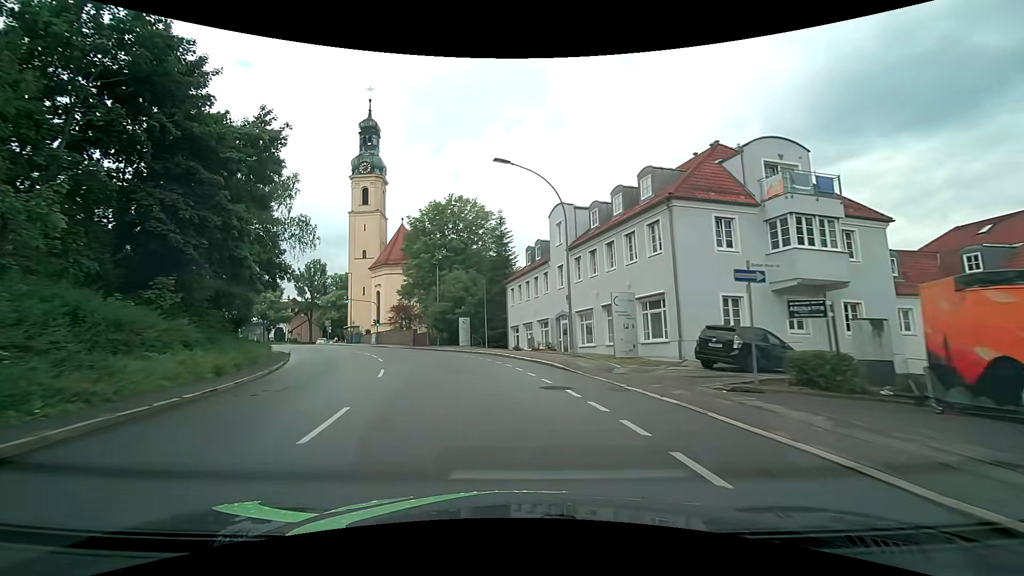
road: tertiary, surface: asphalt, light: Day
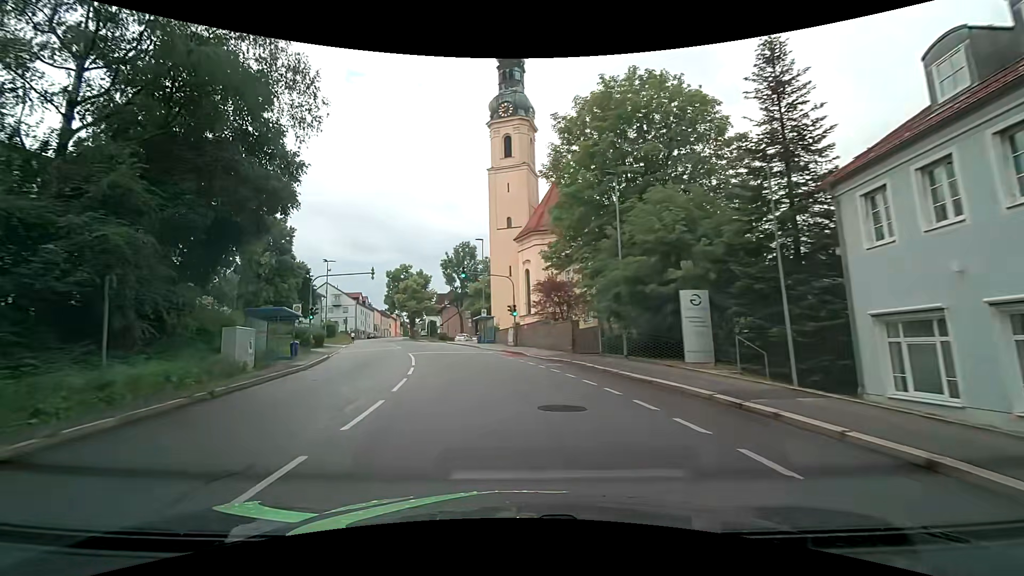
(-4.4, +27.3) m; -18°
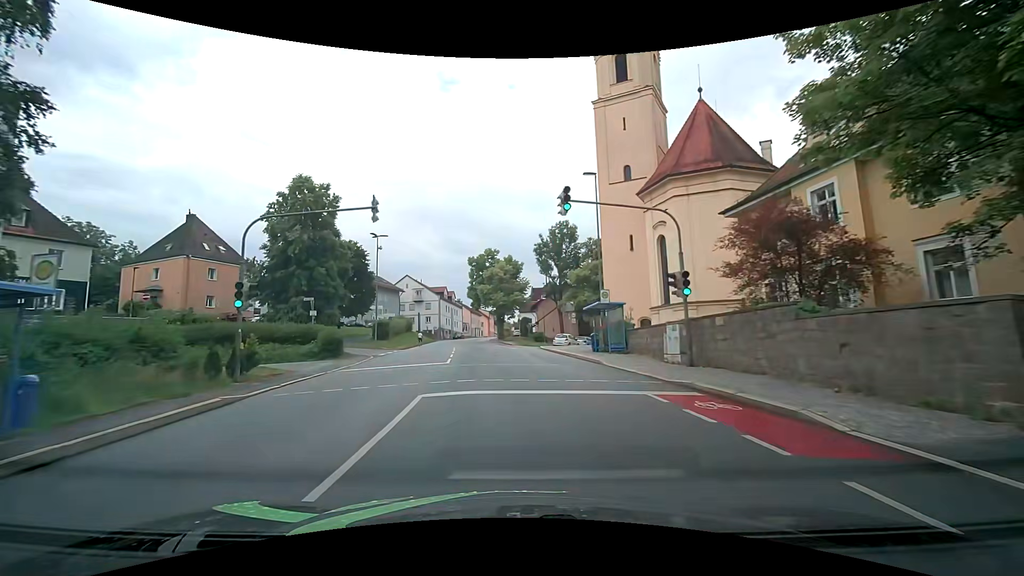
(-2.5, +20.4) m; -12°
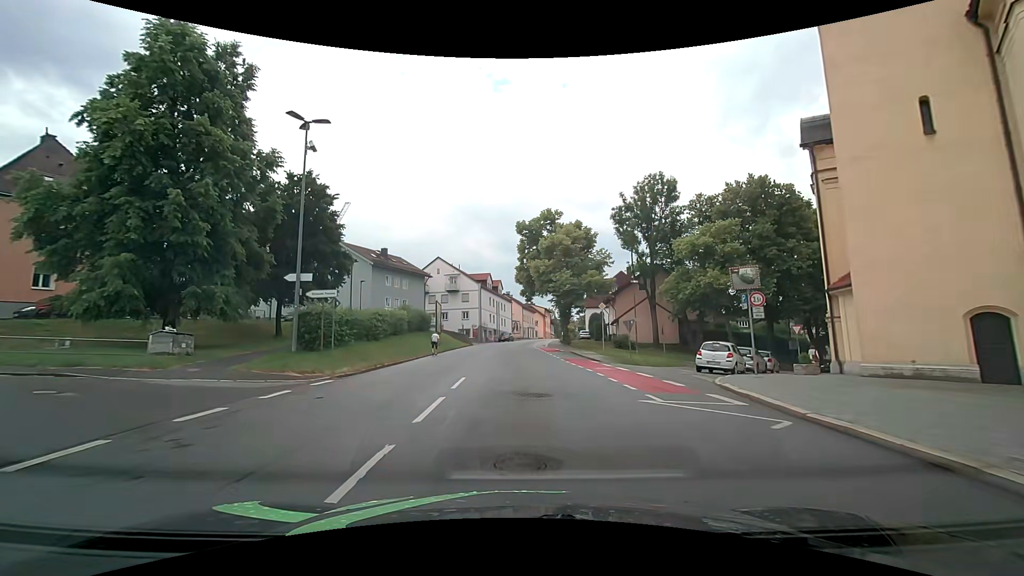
(-1.8, +27.5) m; -6°
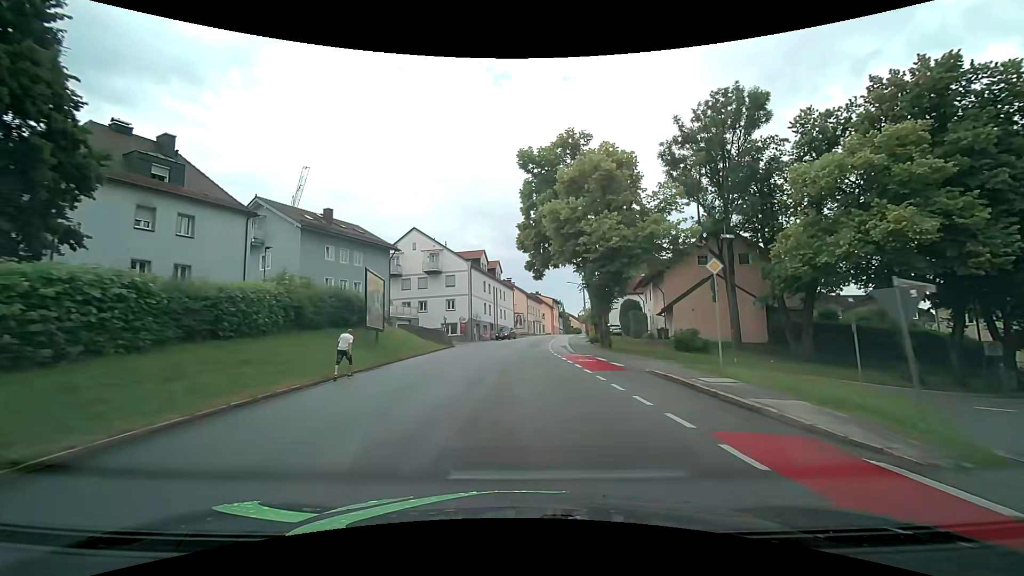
(-0.1, +21.2) m; 0°
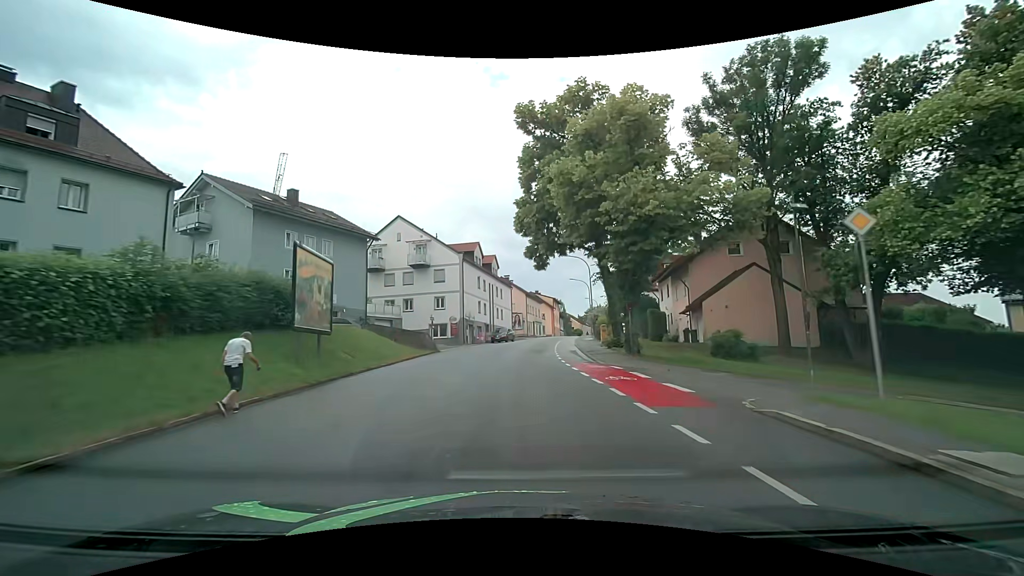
(0.0, +7.2) m; 0°
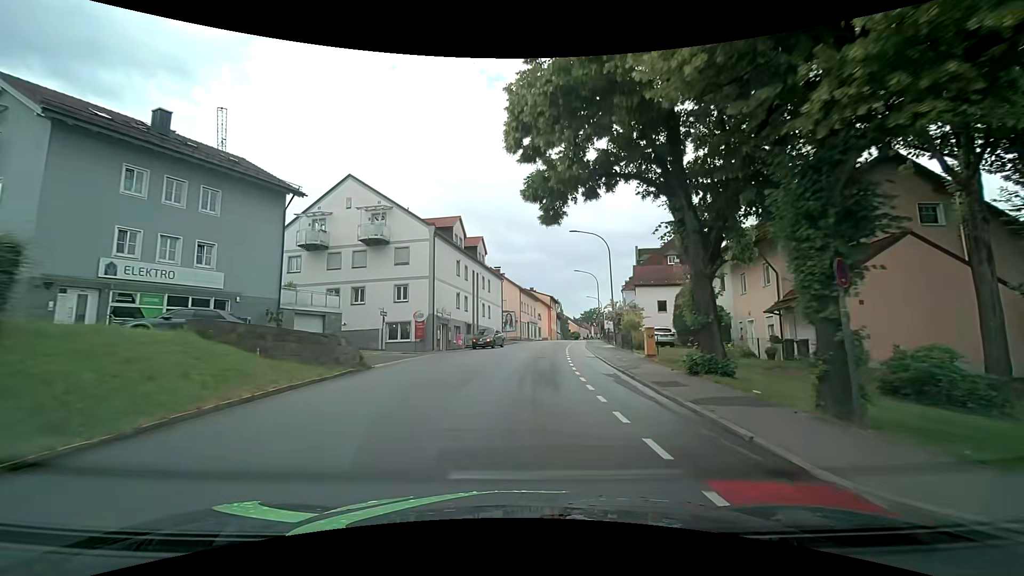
(+0.1, +14.6) m; +1°
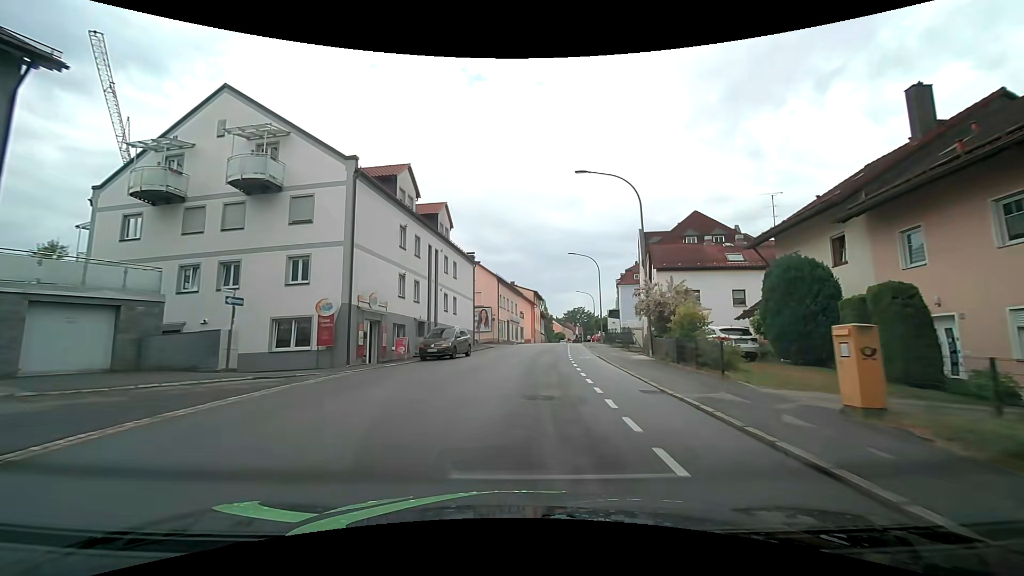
(+0.2, +14.8) m; +2°
(0, +10) (+1, +20) (+2, +30) (+3, +40) (+4, +50) (+5, +60) (+6, +70) (+8, +80) (+9, +89) (+11, +99) m
